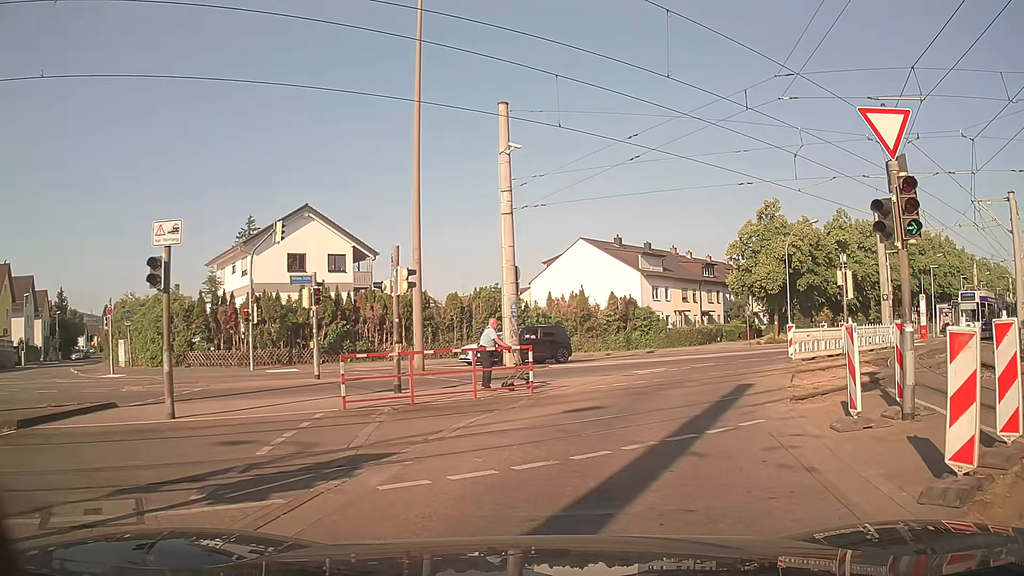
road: tertiary_link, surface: asphalt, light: Day
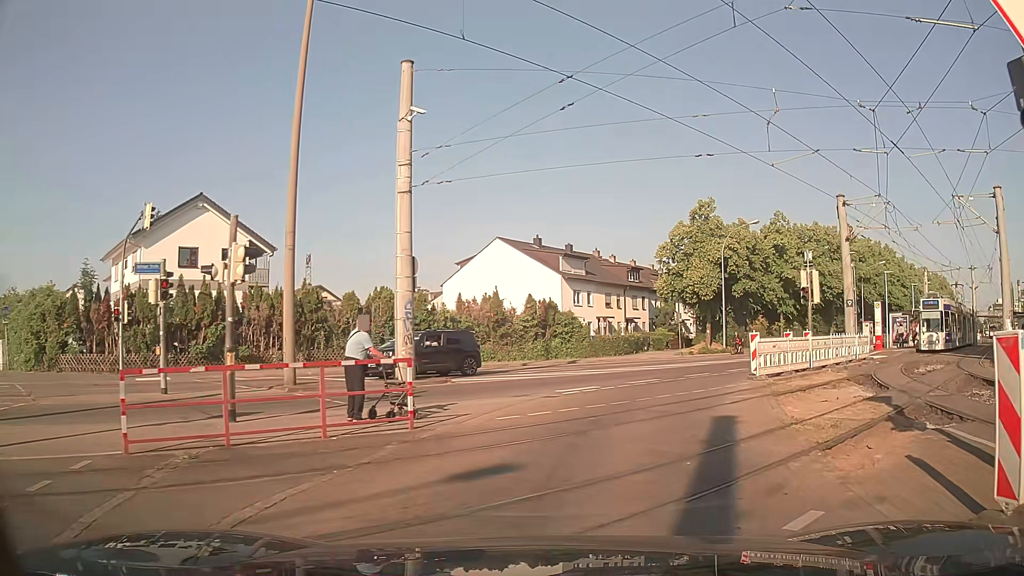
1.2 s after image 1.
(+0.3, +4.8) m; +6°
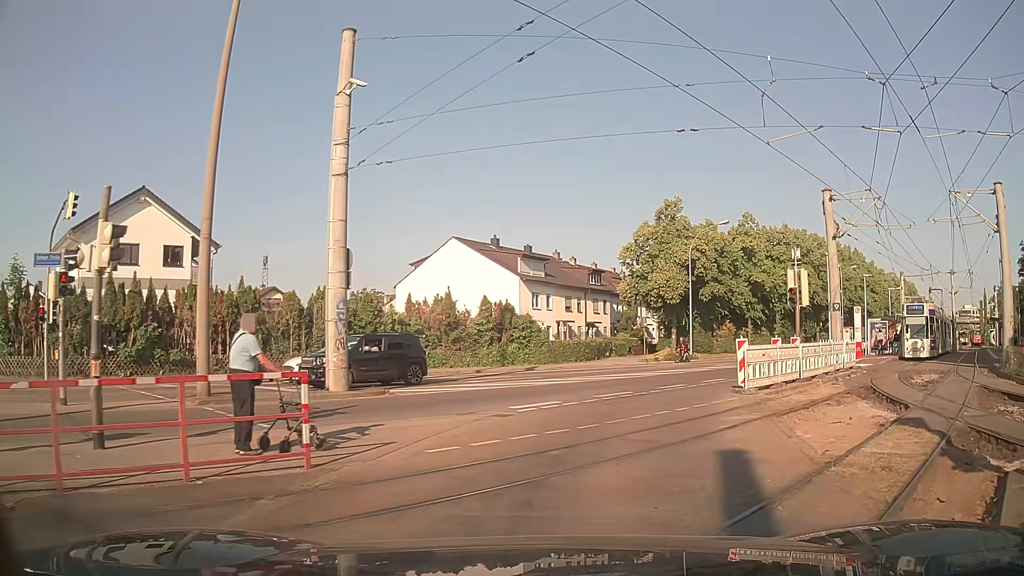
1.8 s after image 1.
(+0.1, +2.7) m; +5°
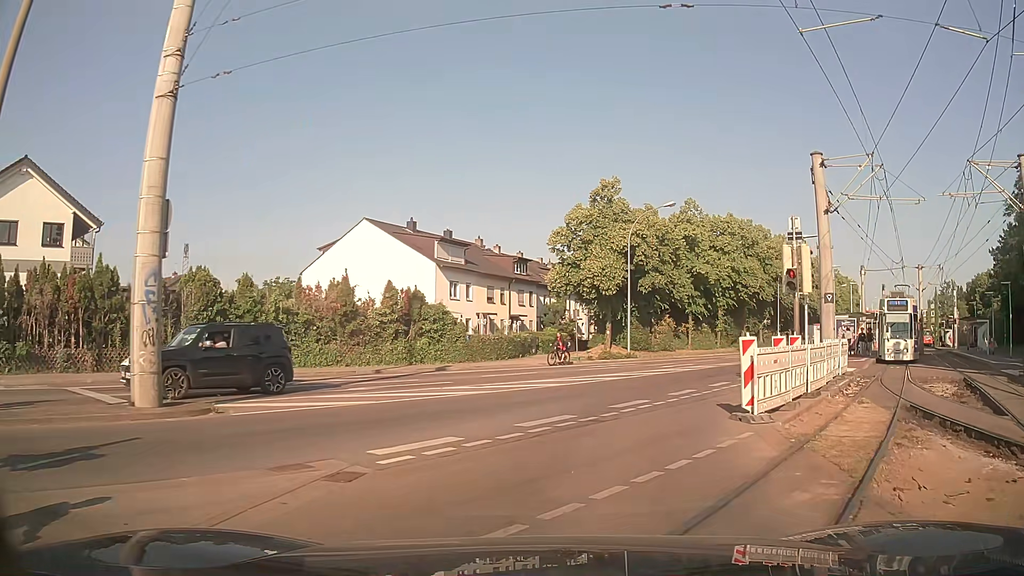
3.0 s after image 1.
(+0.3, +5.9) m; +6°
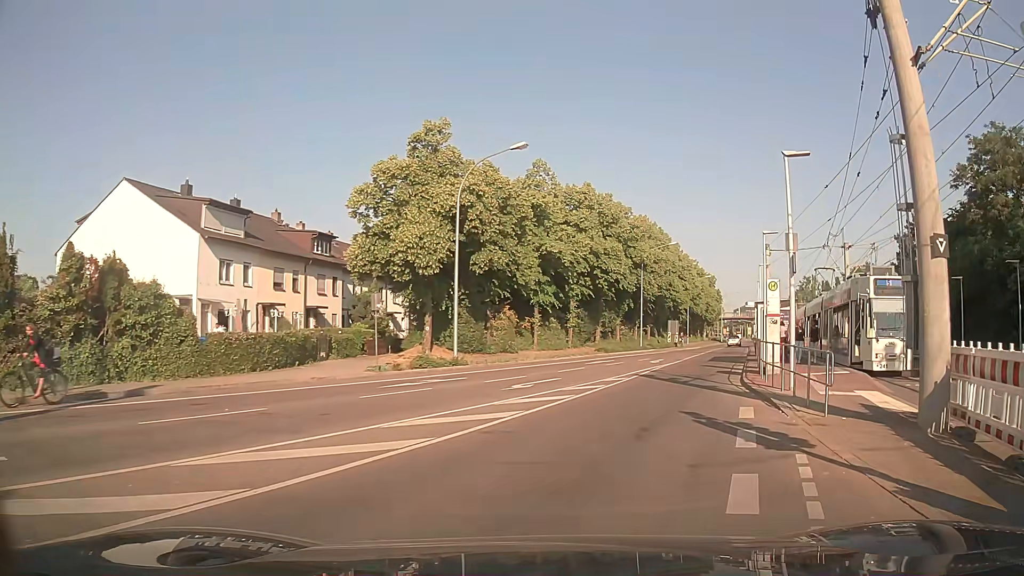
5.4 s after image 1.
(+1.5, +13.3) m; +14°
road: tertiary
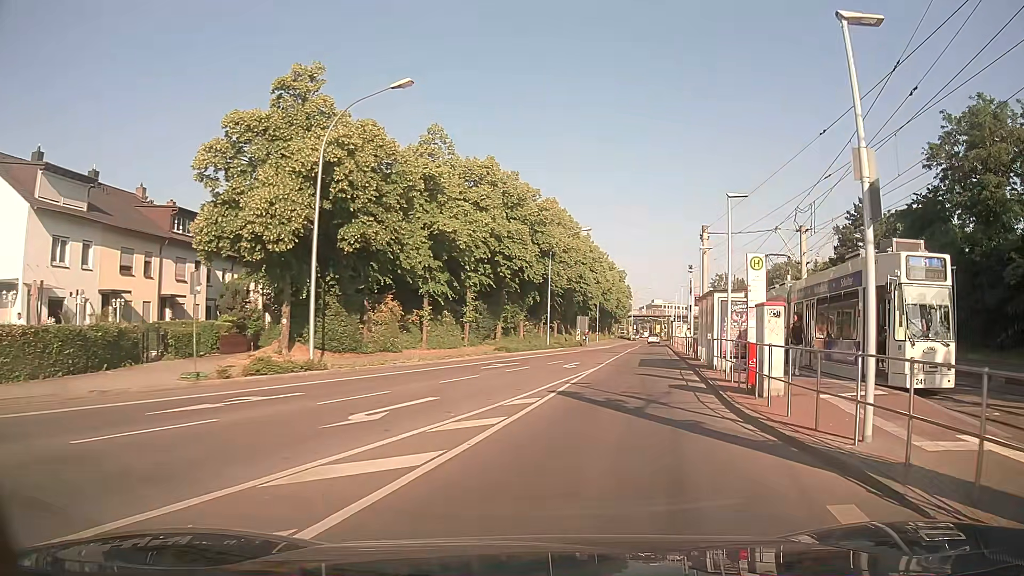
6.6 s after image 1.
(+0.5, +7.5) m; +8°
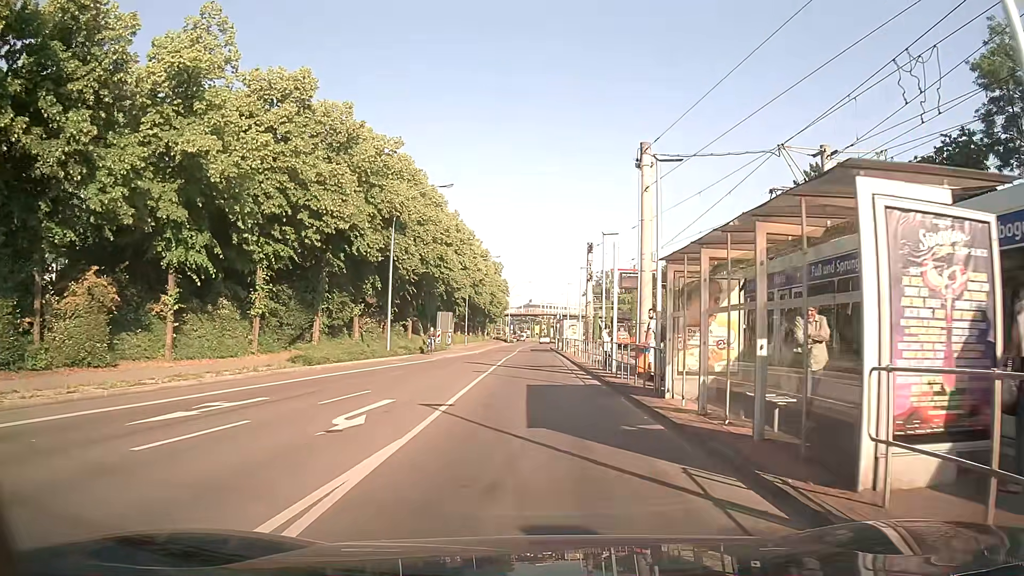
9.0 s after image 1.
(+2.0, +16.9) m; +10°
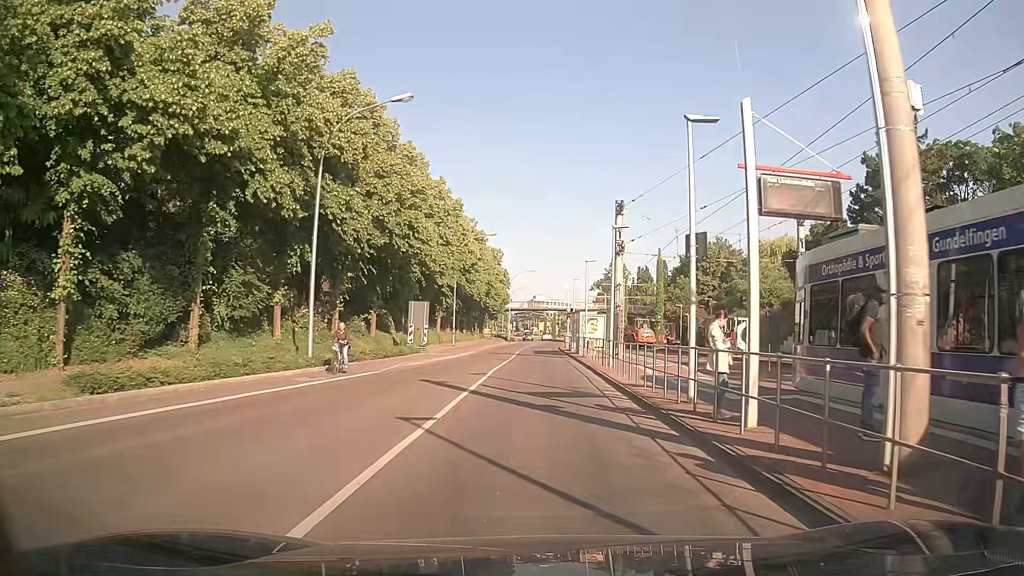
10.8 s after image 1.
(0.0, +14.5) m; +1°
